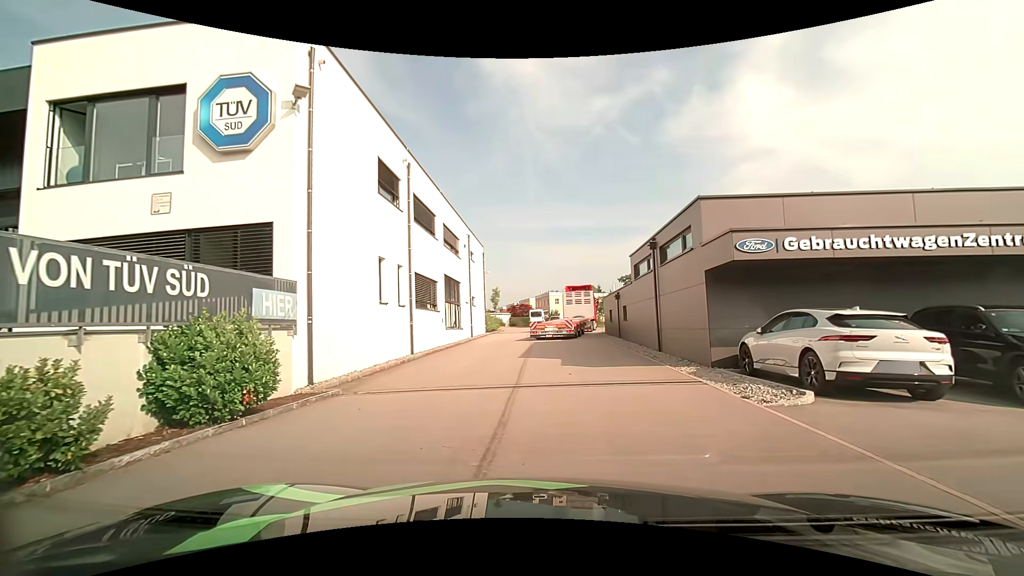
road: residential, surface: asphalt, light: Day
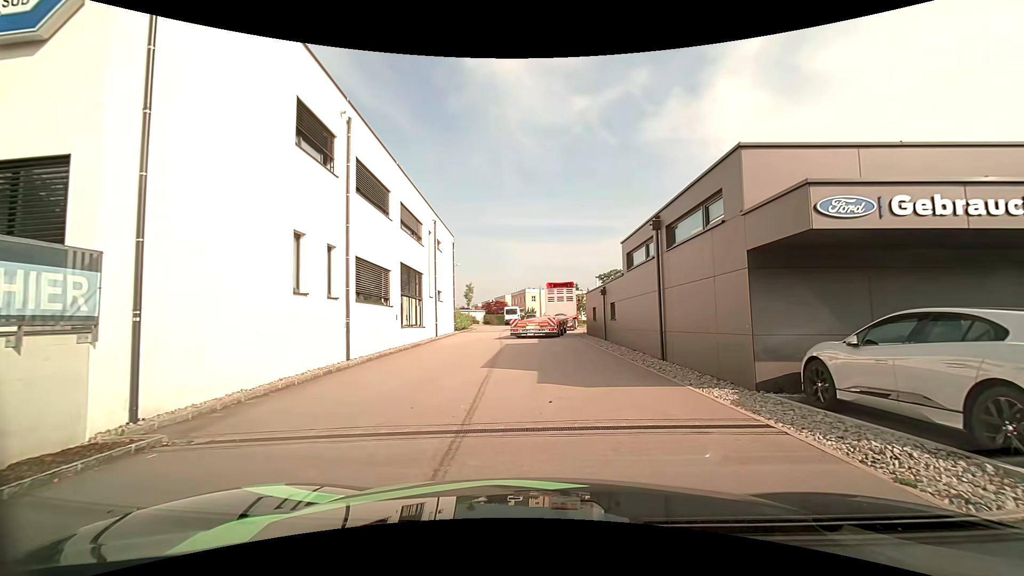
(+0.1, +4.2) m; +3°
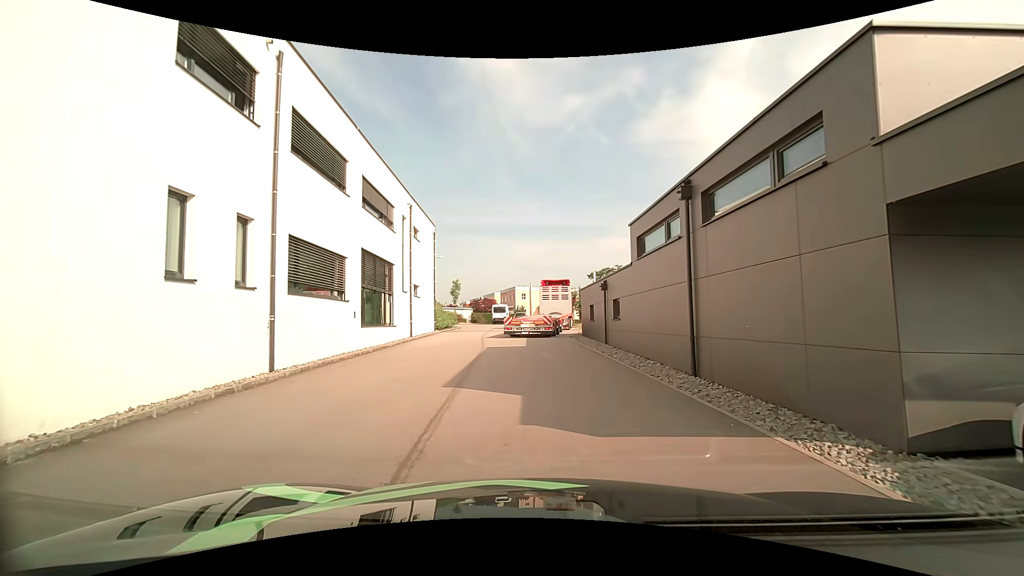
(+0.1, +3.9) m; +1°
(0, +10) (-1, +20) (-2, +30) (-3, +40) (-4, +50) (-7, +59) (-16, +60) (-22, +52) (-25, +42) (-28, +33) m
